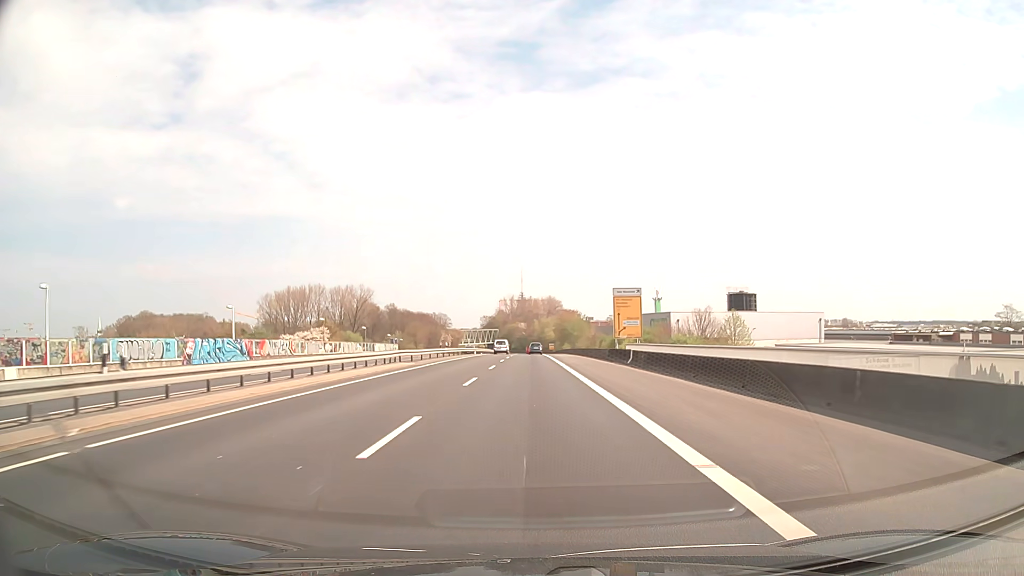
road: trunk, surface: asphalt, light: Day
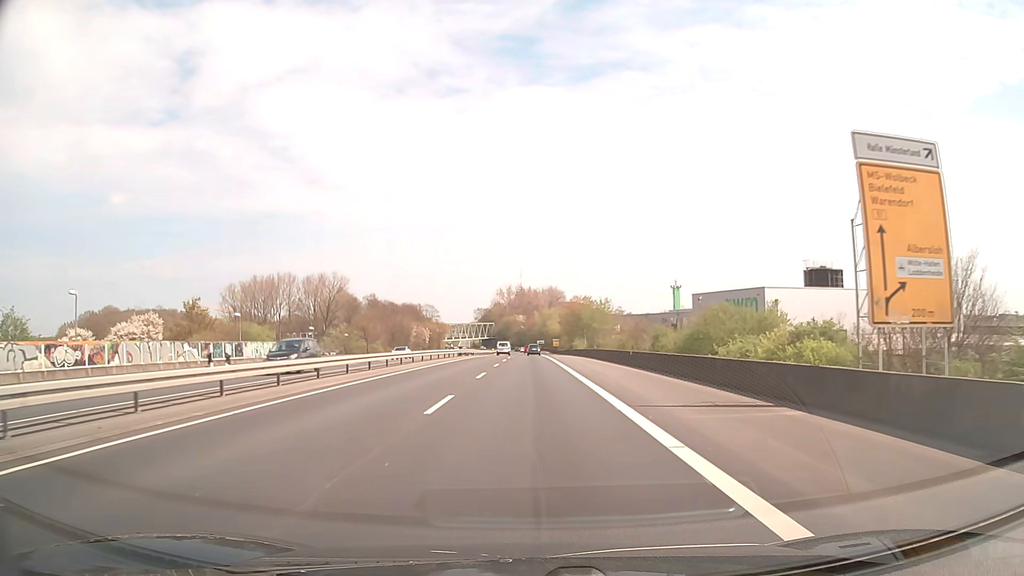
(+0.1, +43.6) m; 0°
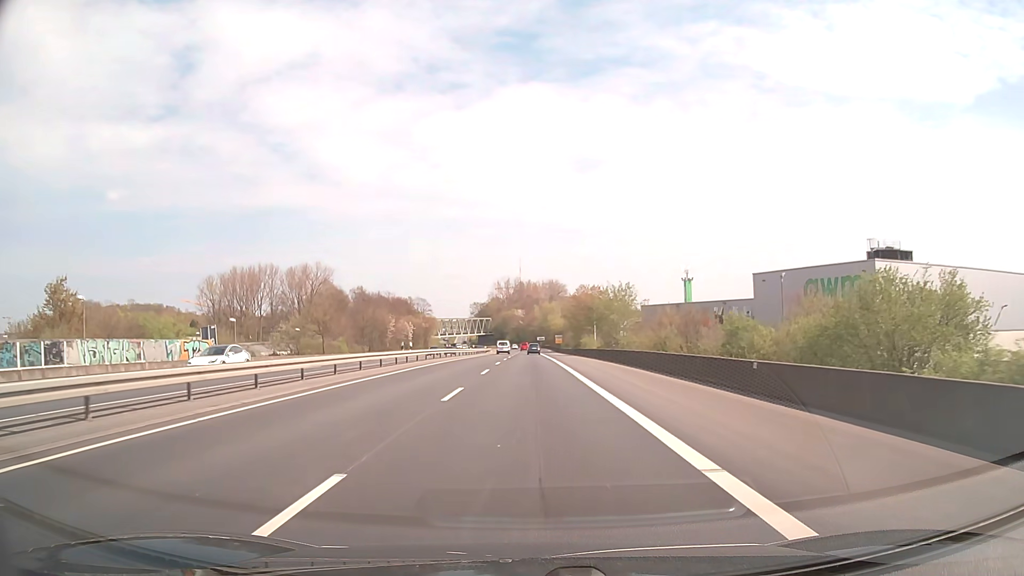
(0.0, +21.8) m; 0°
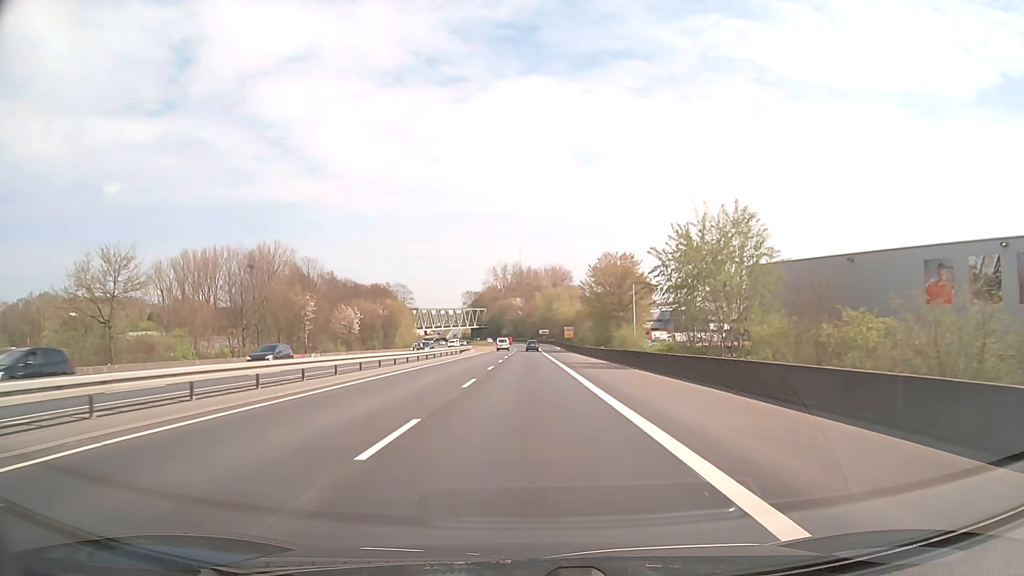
(+0.1, +43.5) m; 0°
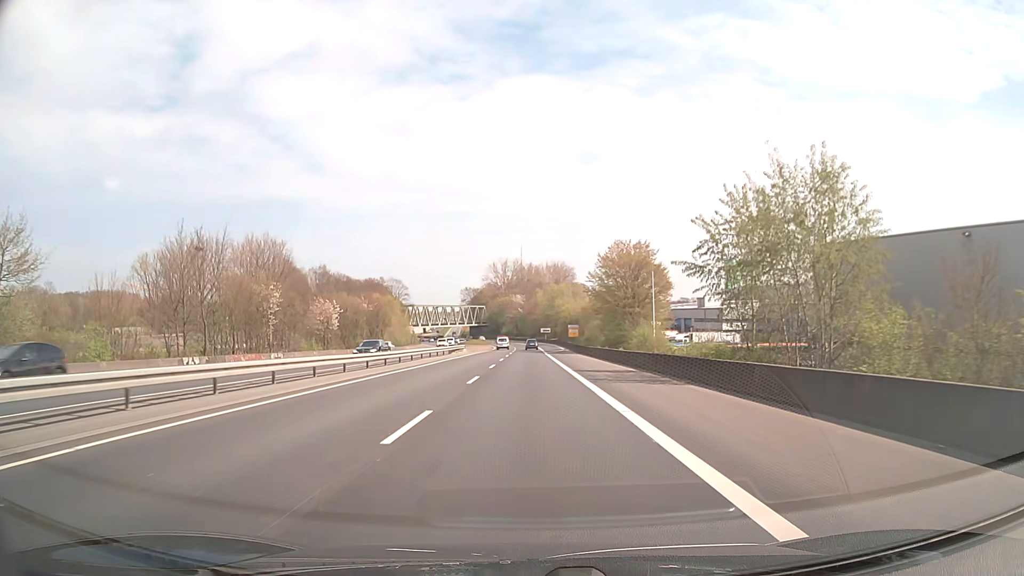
(0.0, +10.9) m; 0°
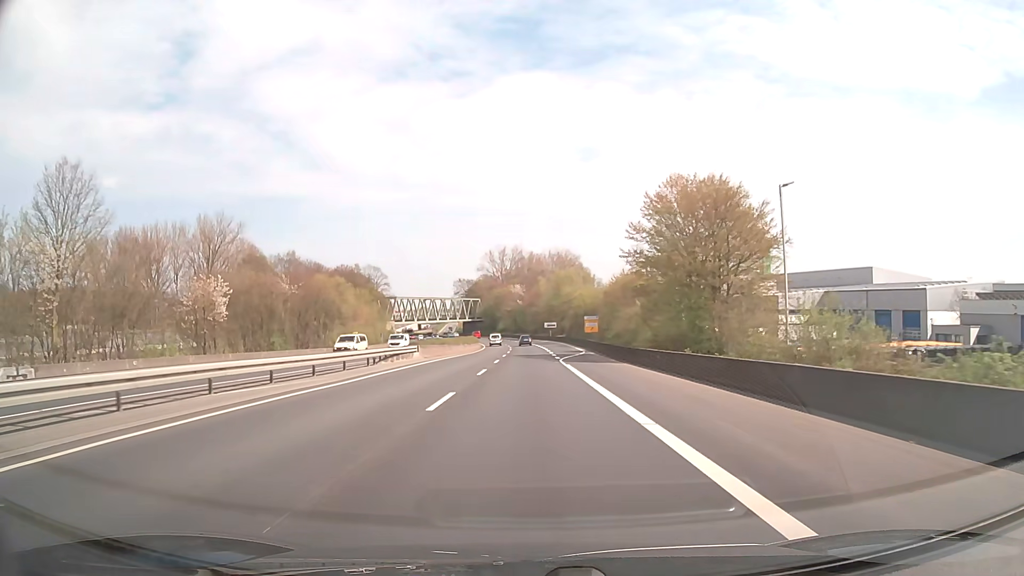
(-0.1, +32.6) m; 0°
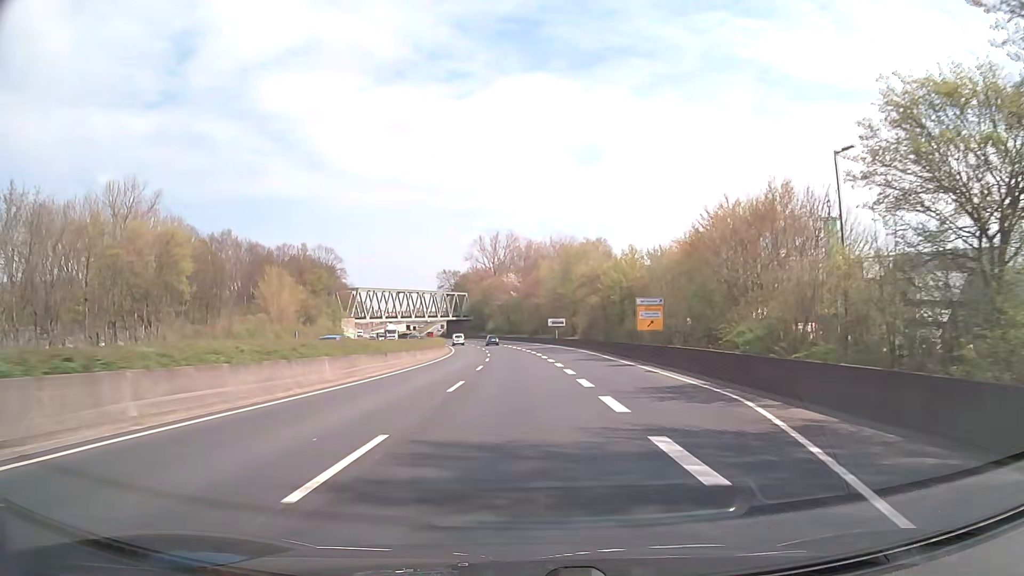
(+0.2, +43.3) m; 0°
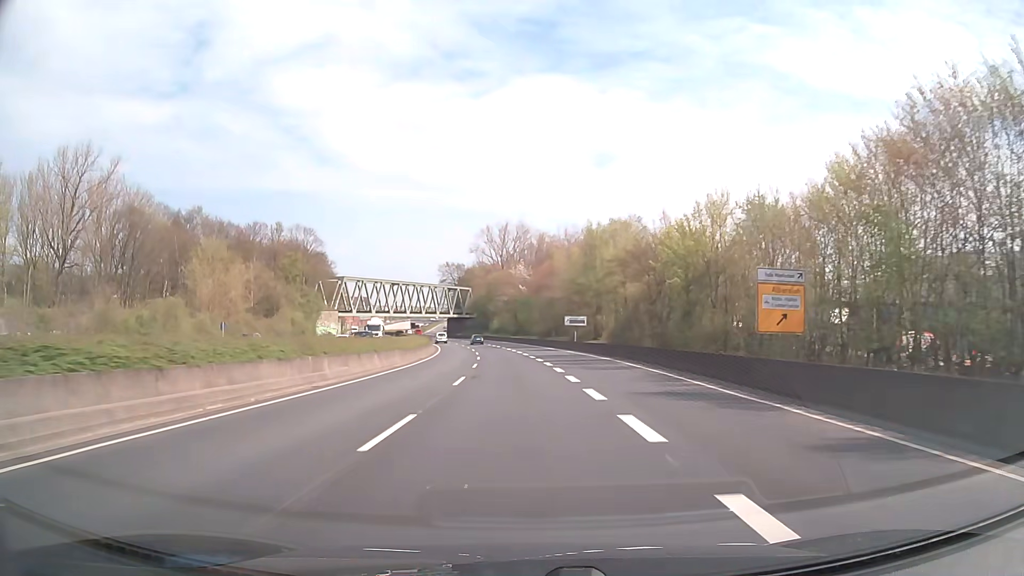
(-0.1, +21.5) m; -1°
(0, +10) (0, +20) (0, +30) (-1, +40) (-2, +50) (-2, +60) (-3, +70) (-5, +80) (-6, +90) (-8, +100) m
